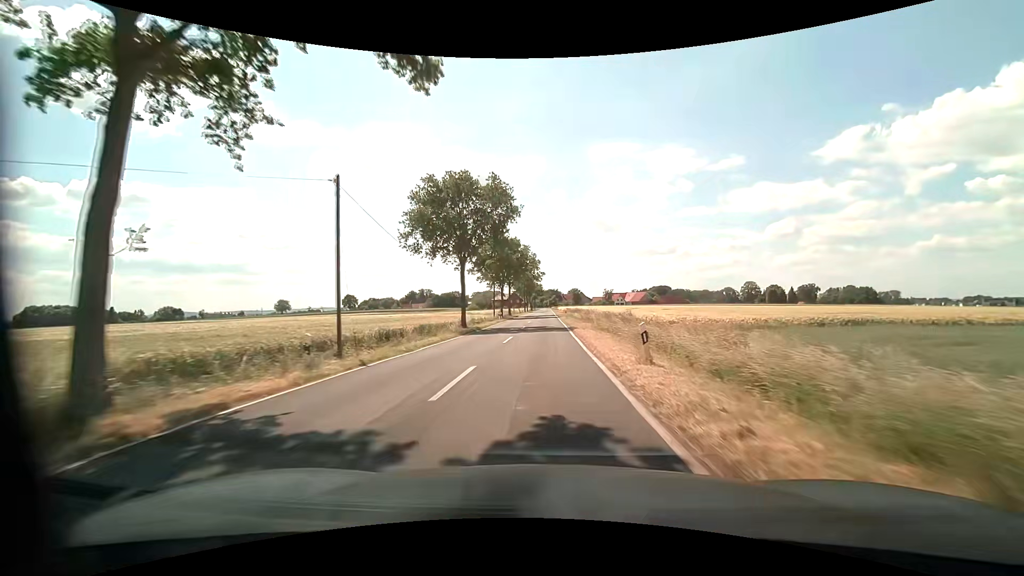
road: tertiary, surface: asphalt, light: Day
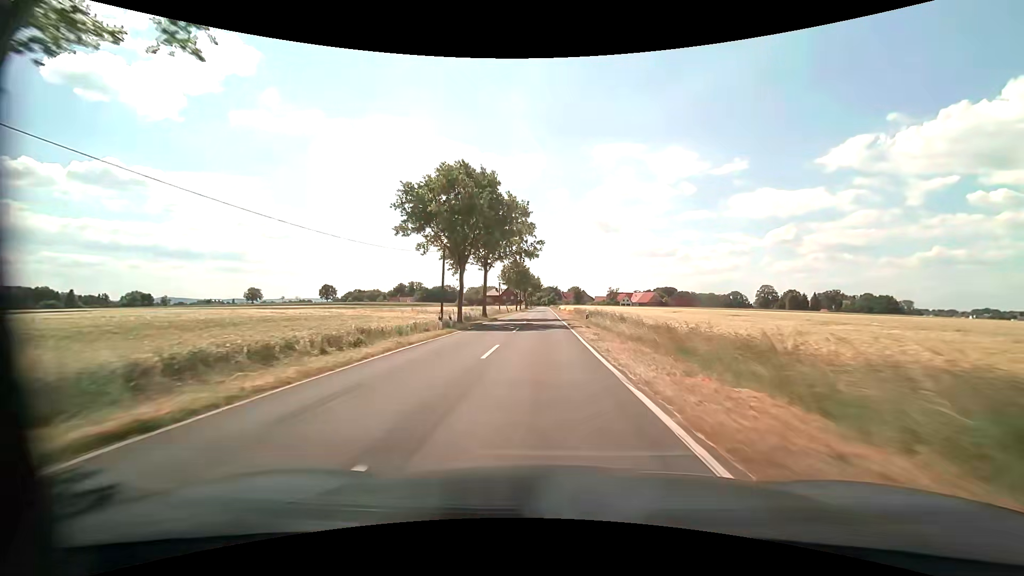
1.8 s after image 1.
(-0.2, +32.5) m; 0°
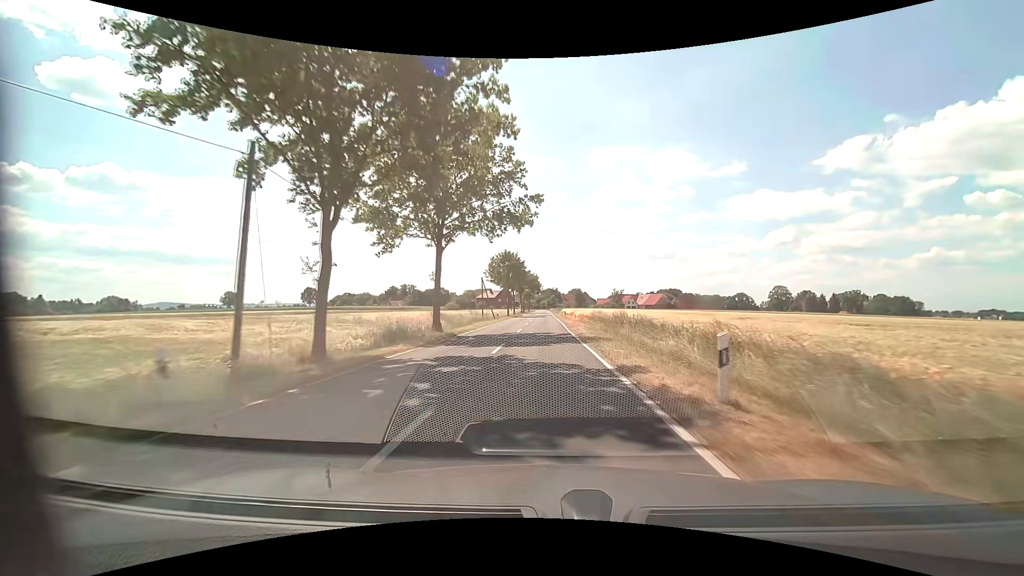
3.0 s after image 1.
(0.0, +21.9) m; 0°
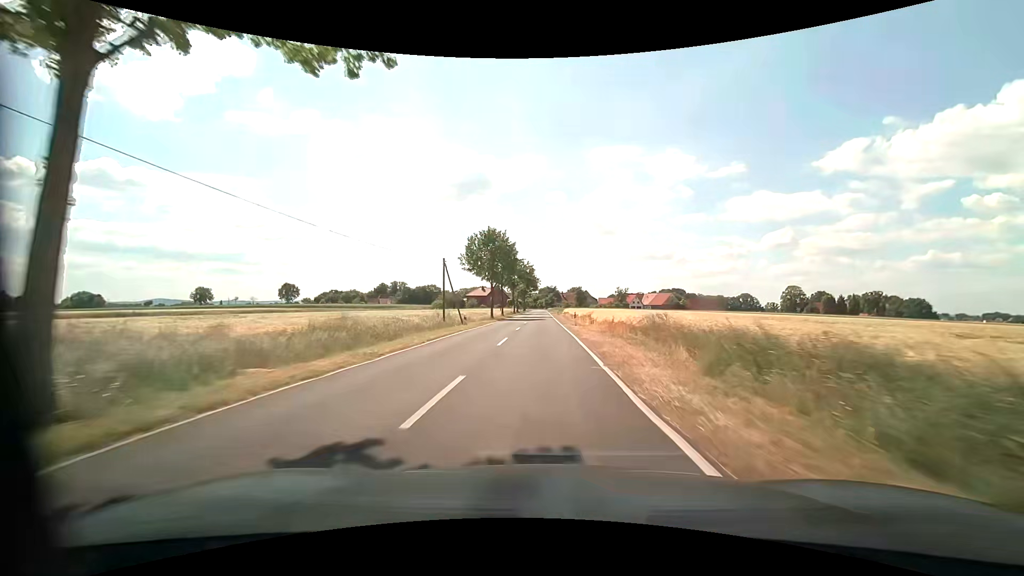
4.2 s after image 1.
(0.0, +22.1) m; 0°
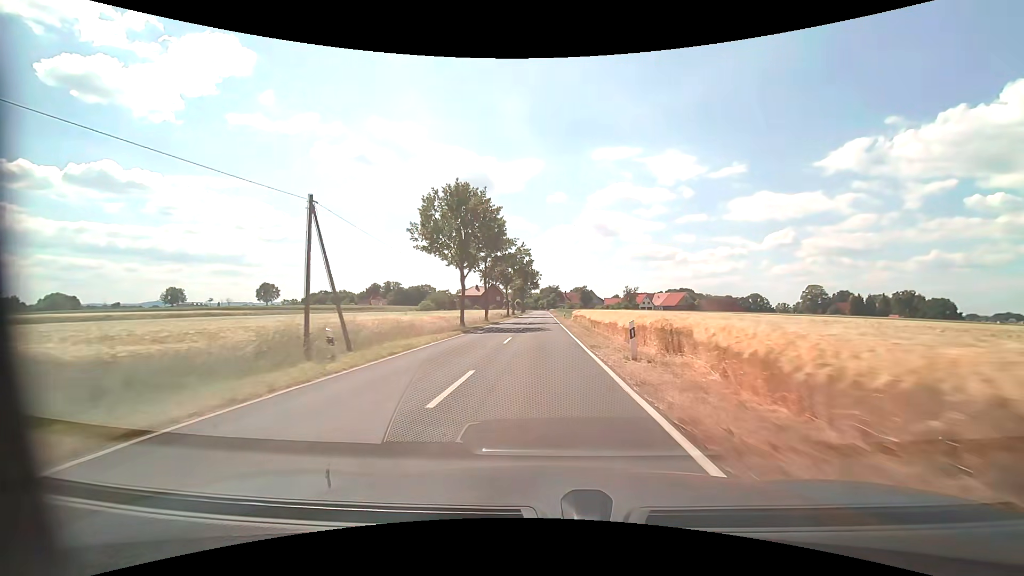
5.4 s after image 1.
(+0.2, +22.3) m; 0°
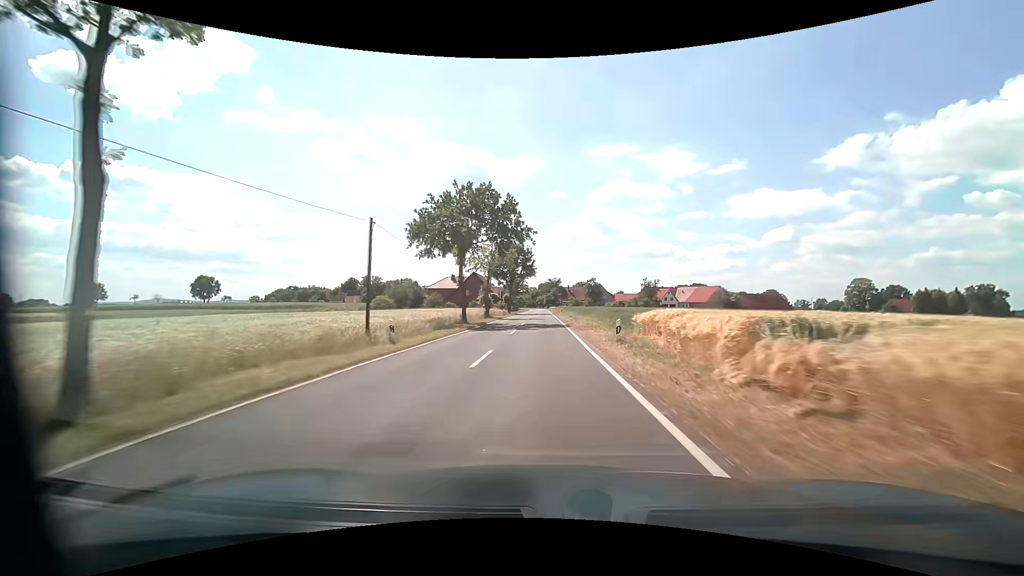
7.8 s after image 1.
(+0.1, +45.1) m; 0°
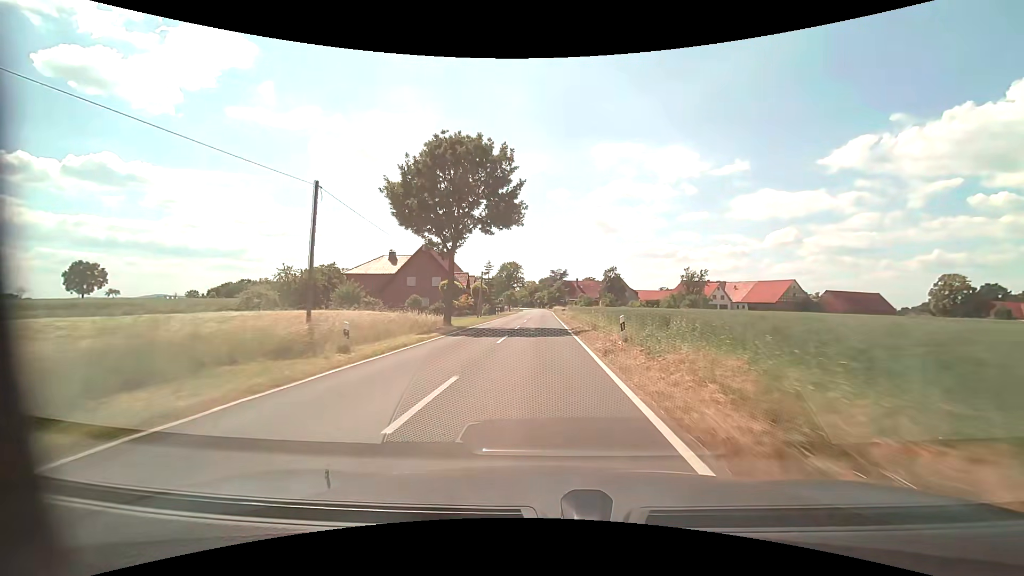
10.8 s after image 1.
(0.0, +54.3) m; 0°
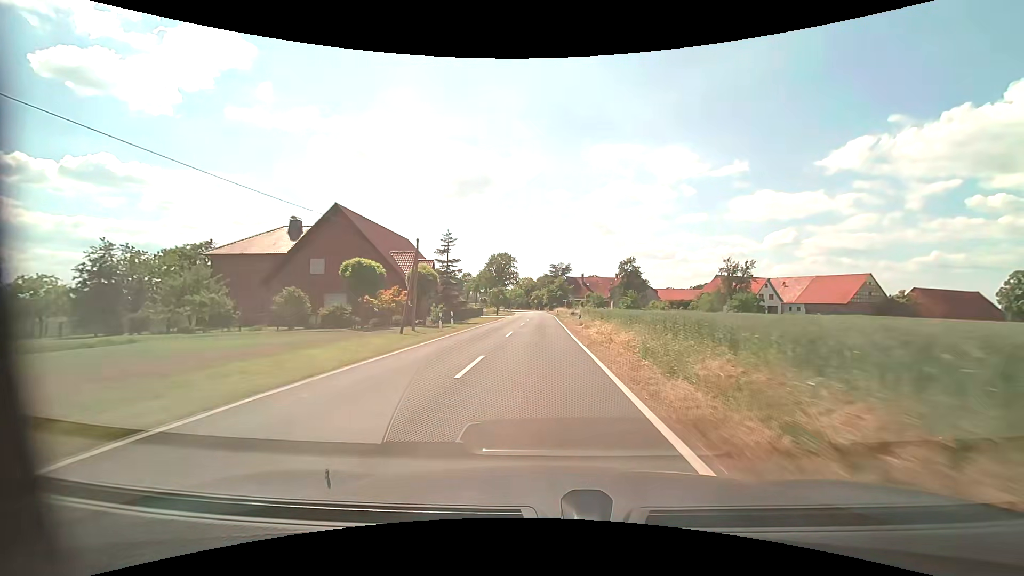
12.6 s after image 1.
(+0.1, +30.9) m; +1°
(0, +10) (0, +20) (0, +30) (0, +40) (0, +50) (0, +60) (-1, +70) (-1, +80) (-1, +90) (-2, +100) m
